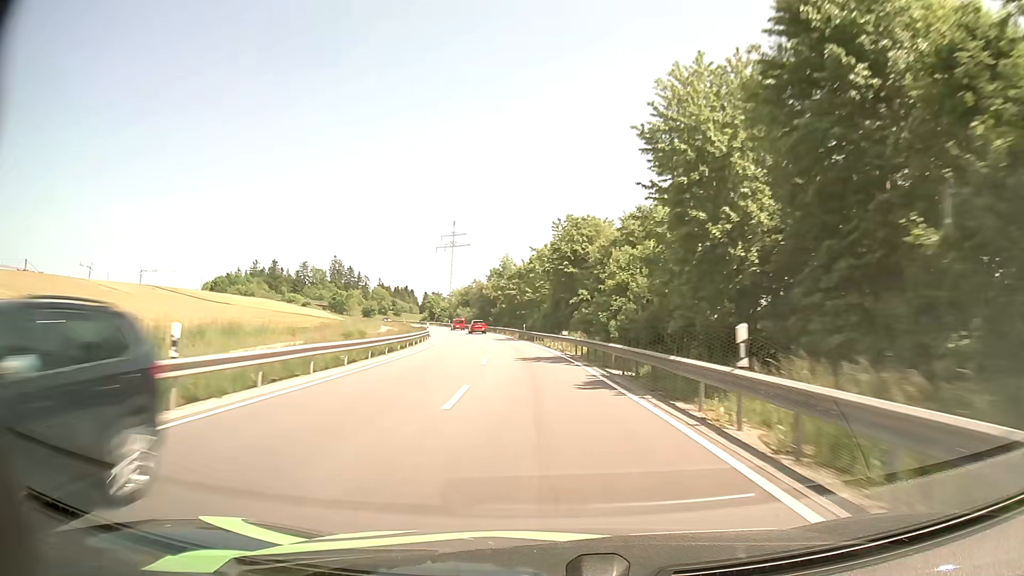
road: secondary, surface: asphalt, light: Day
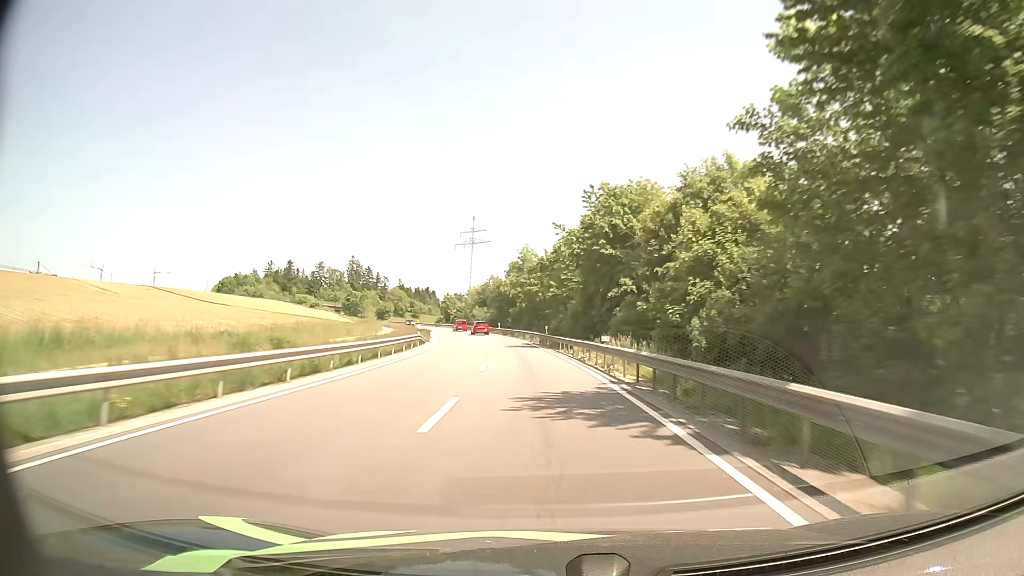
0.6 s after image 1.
(-0.3, +14.3) m; -2°
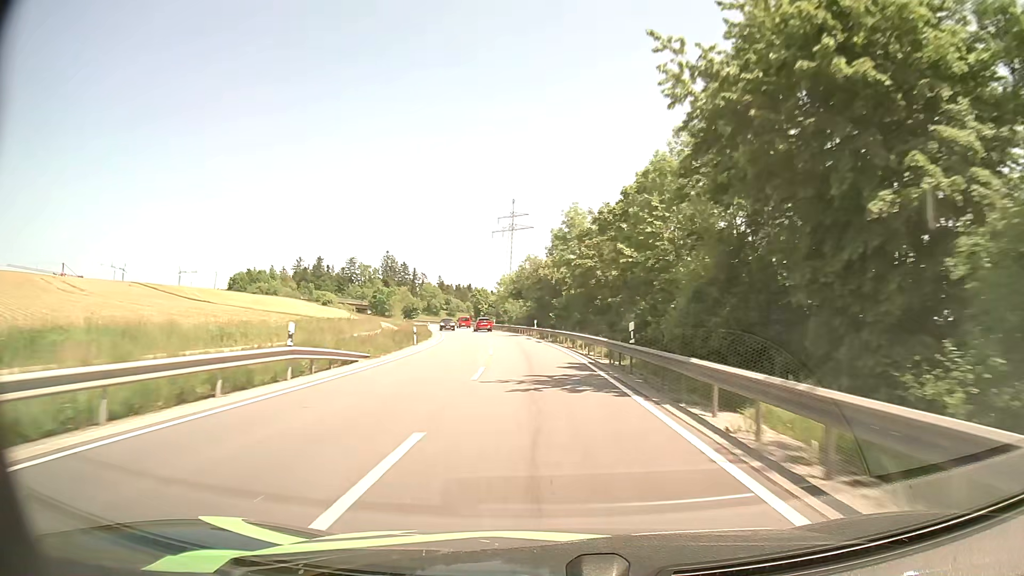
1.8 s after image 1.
(-1.0, +28.6) m; -4°
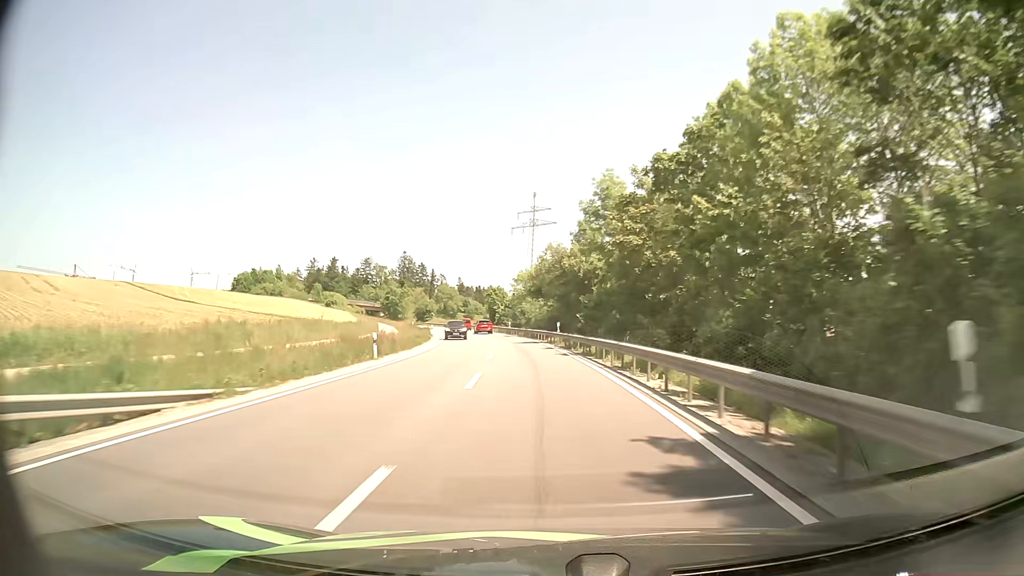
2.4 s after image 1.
(-0.3, +14.2) m; -2°
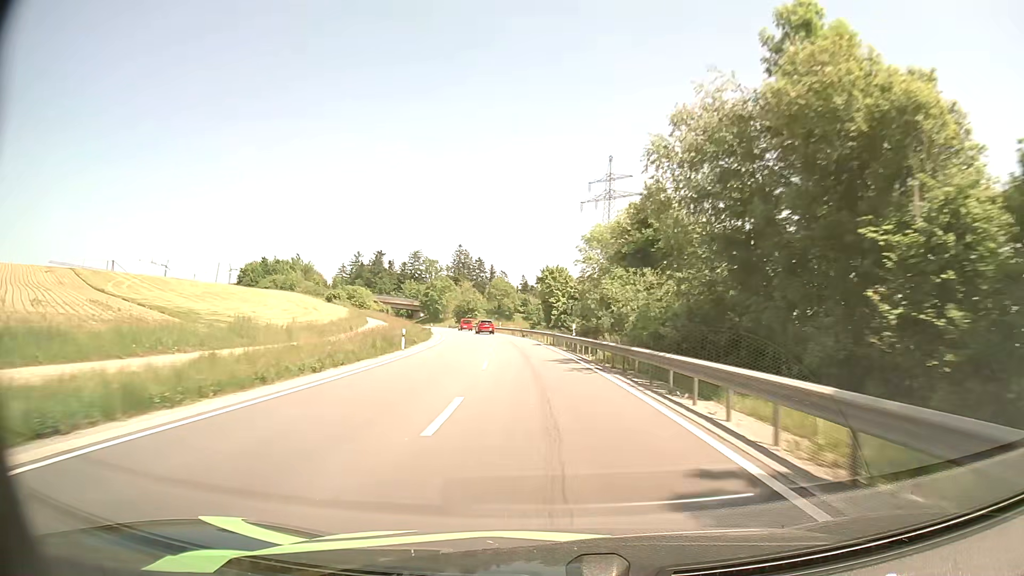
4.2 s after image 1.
(-2.0, +42.0) m; -5°
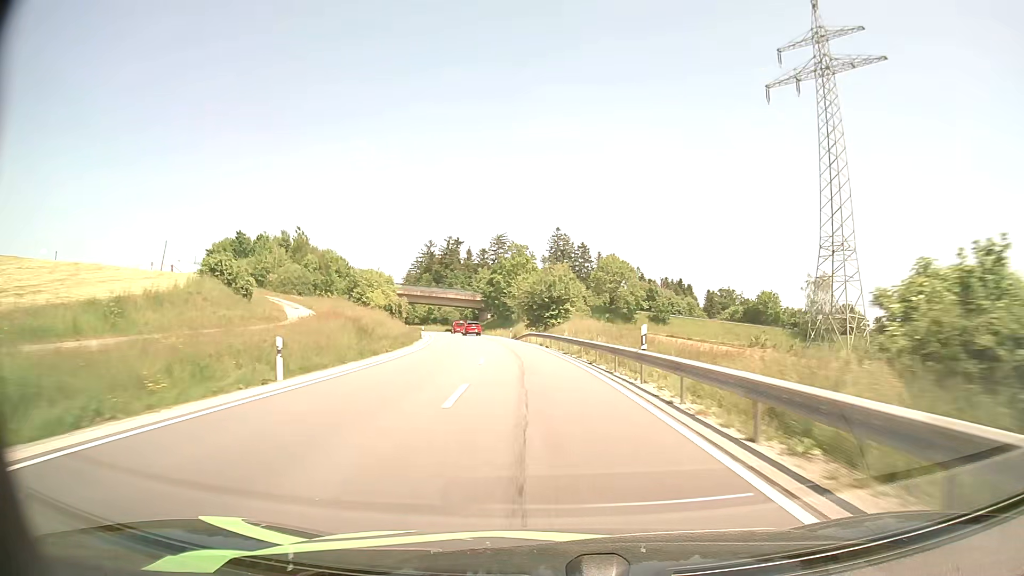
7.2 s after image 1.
(-6.1, +69.3) m; -9°
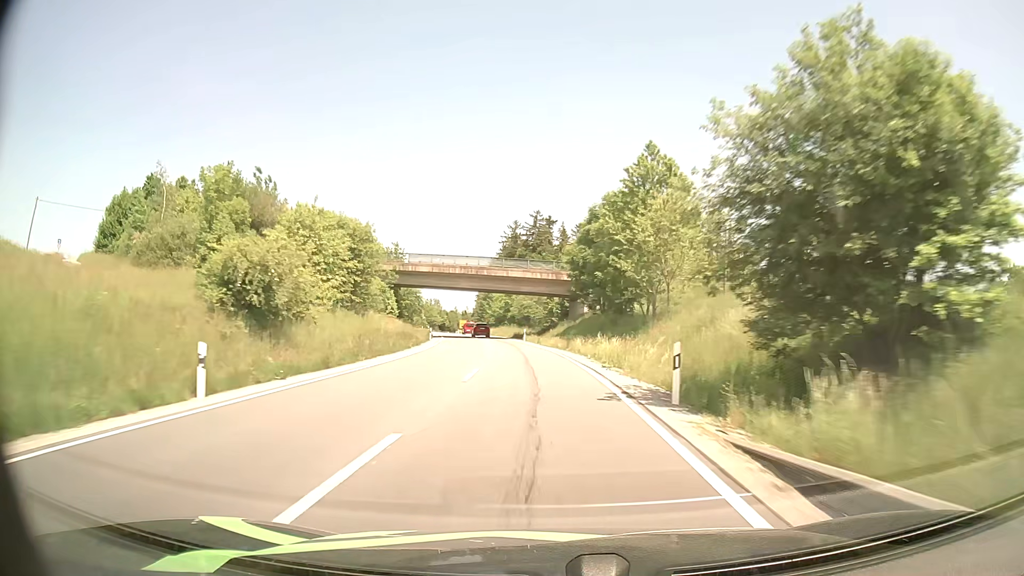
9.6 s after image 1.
(-4.1, +55.2) m; -9°
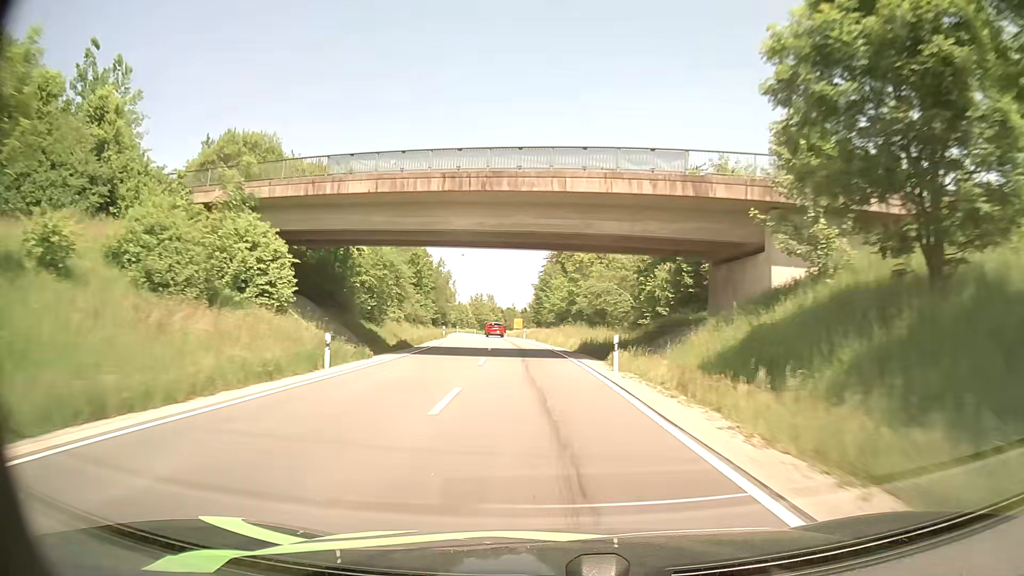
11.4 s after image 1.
(-2.2, +42.1) m; -6°
(0, +10) (0, +20) (-1, +30) (-2, +40) (-2, +50) (-4, +60) (-5, +70) (-6, +80) (-7, +90) (-8, +100) m
